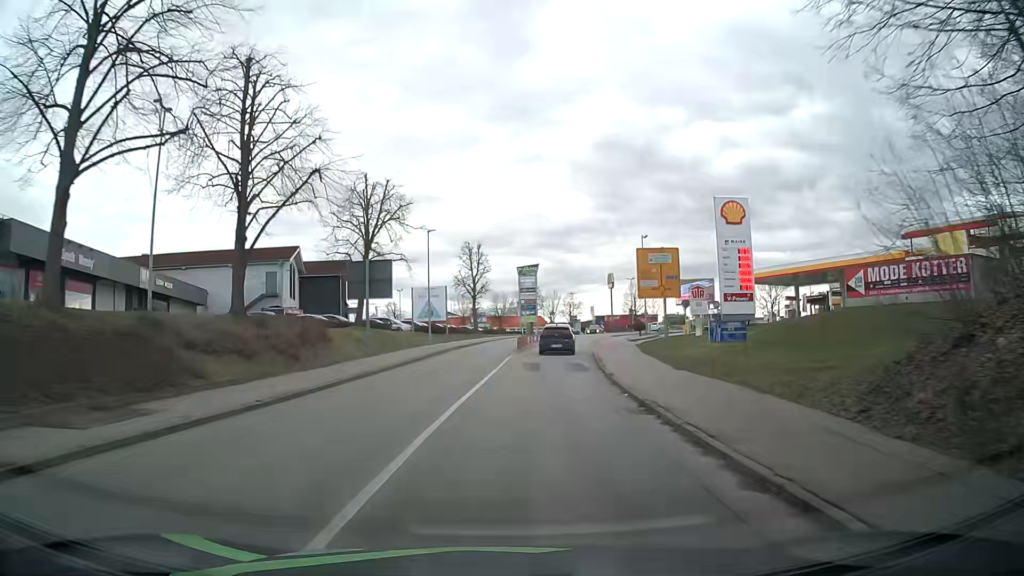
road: secondary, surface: asphalt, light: Day
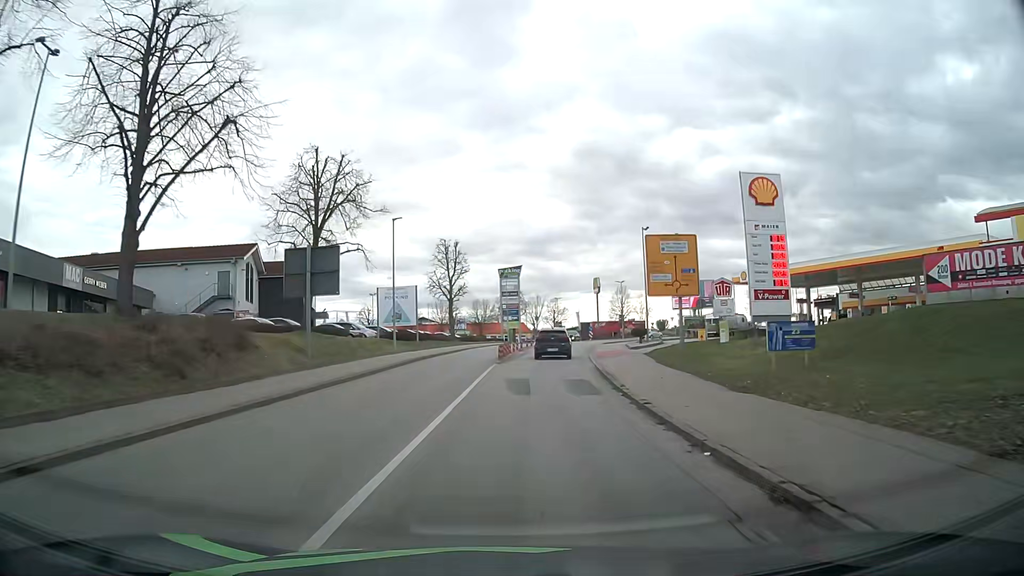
(+0.1, +7.5) m; +1°
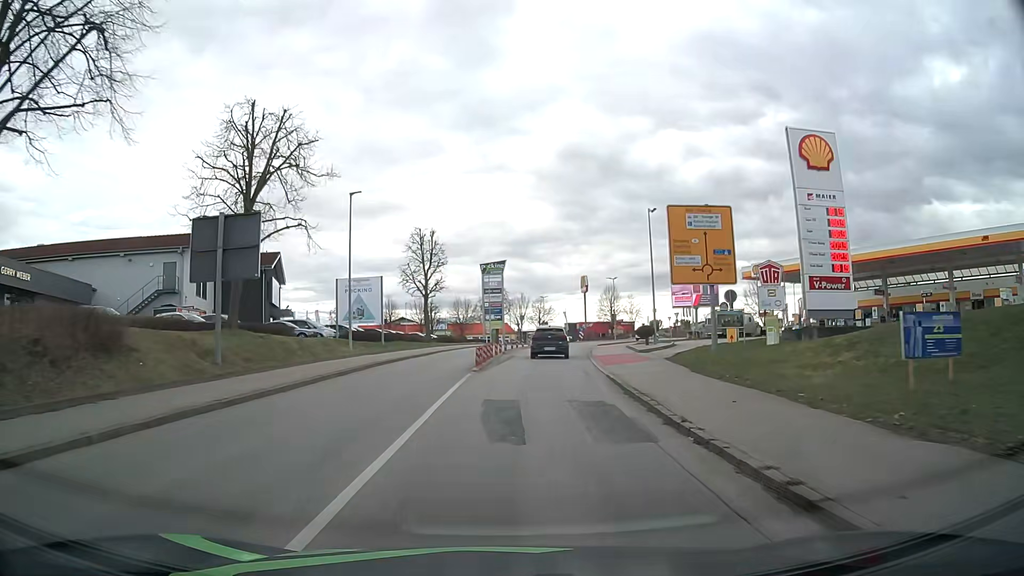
(+0.2, +7.5) m; +2°
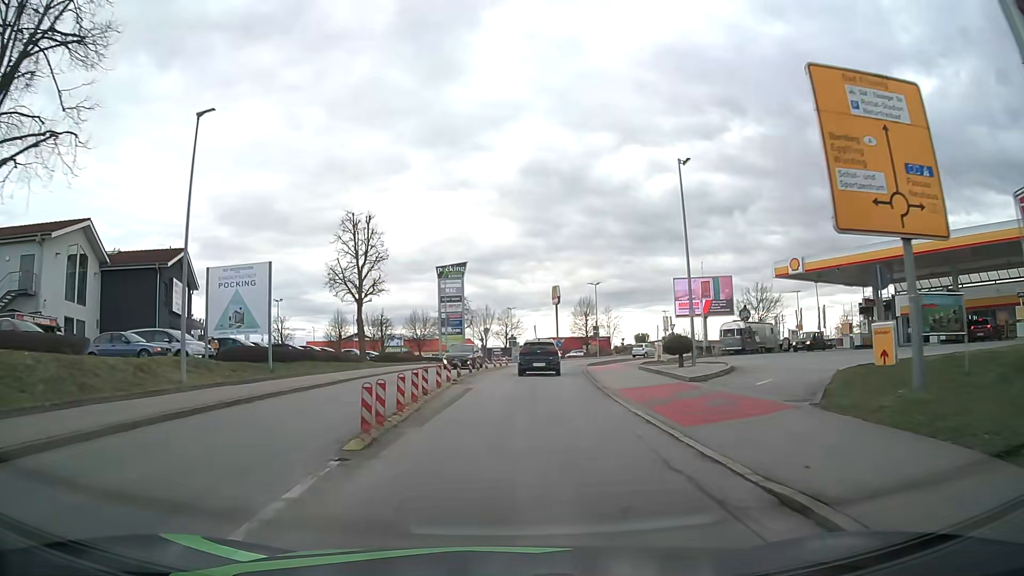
(+0.4, +14.8) m; +3°
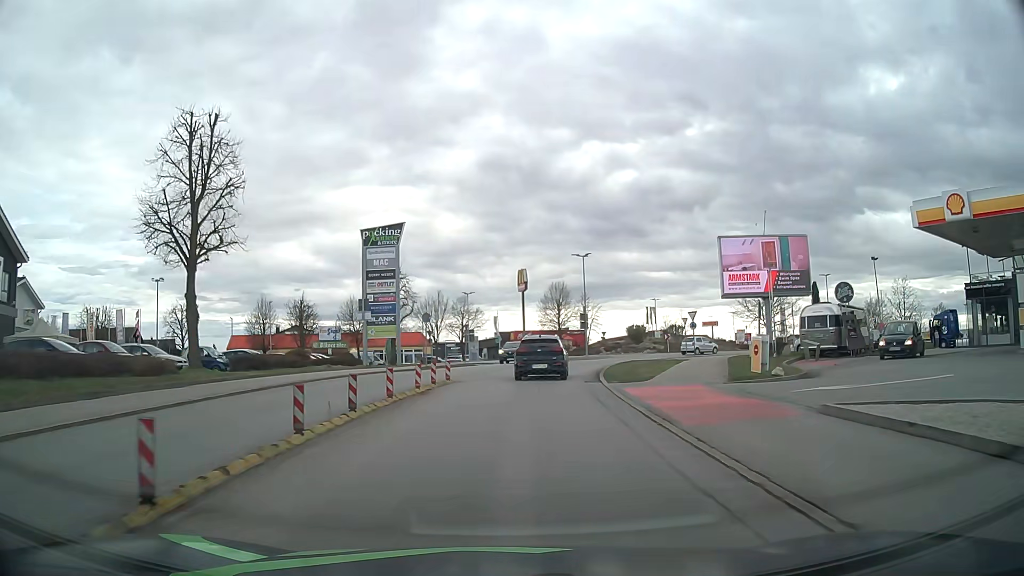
(+0.4, +21.1) m; +3°
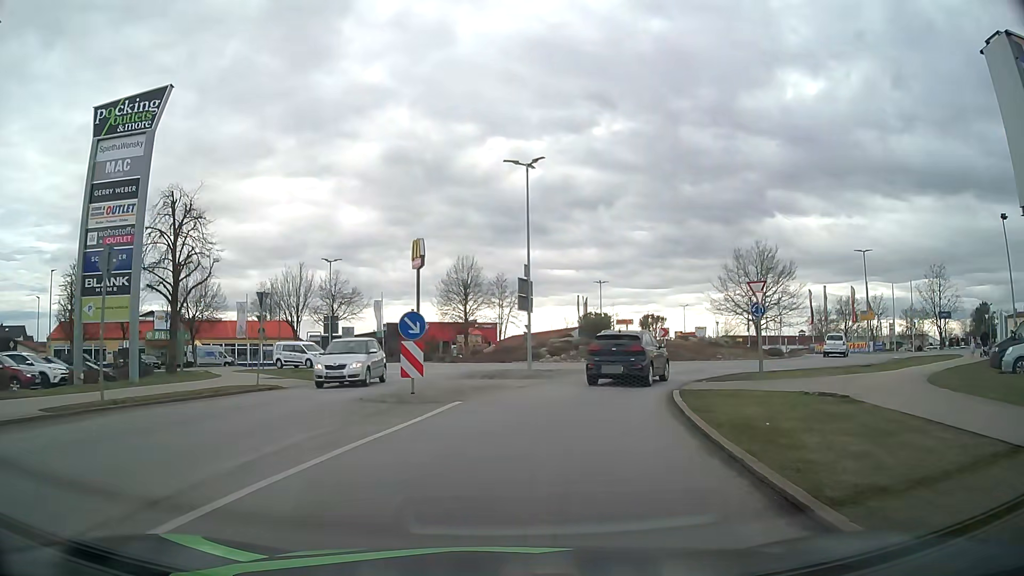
(+1.6, +27.5) m; +8°
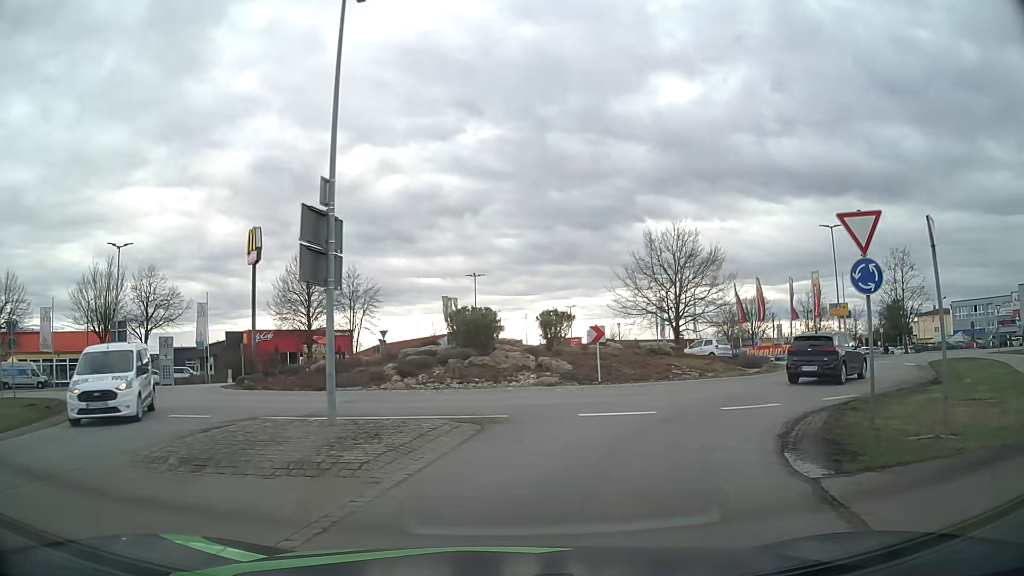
(+1.3, +14.7) m; +11°
